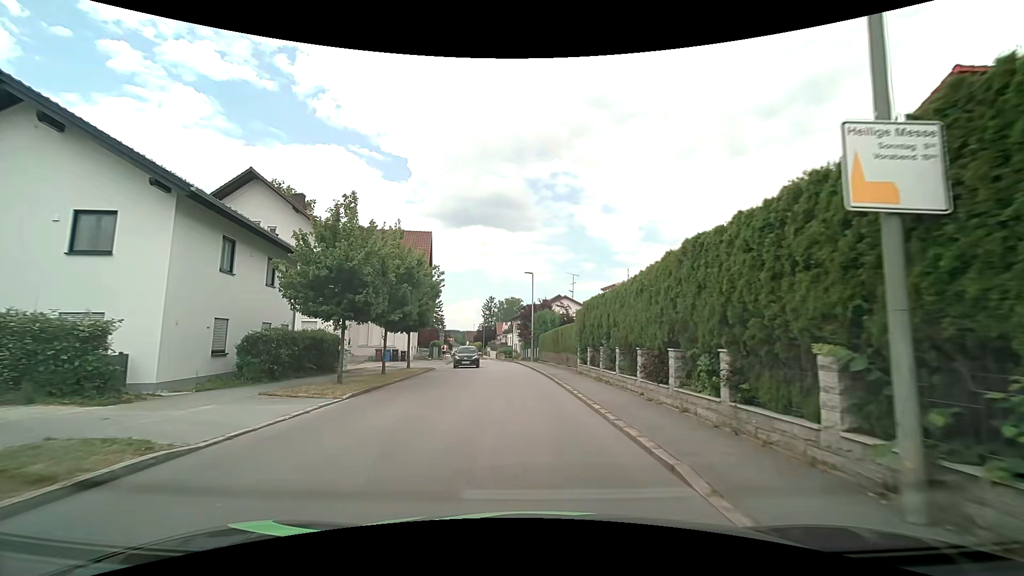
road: secondary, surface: asphalt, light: Day
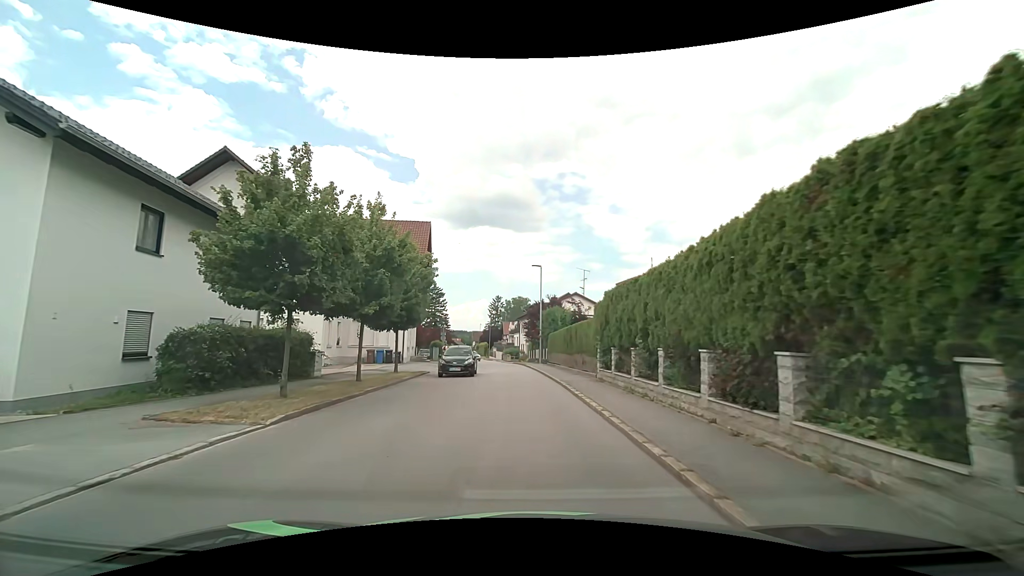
(0.0, +4.2) m; -1°
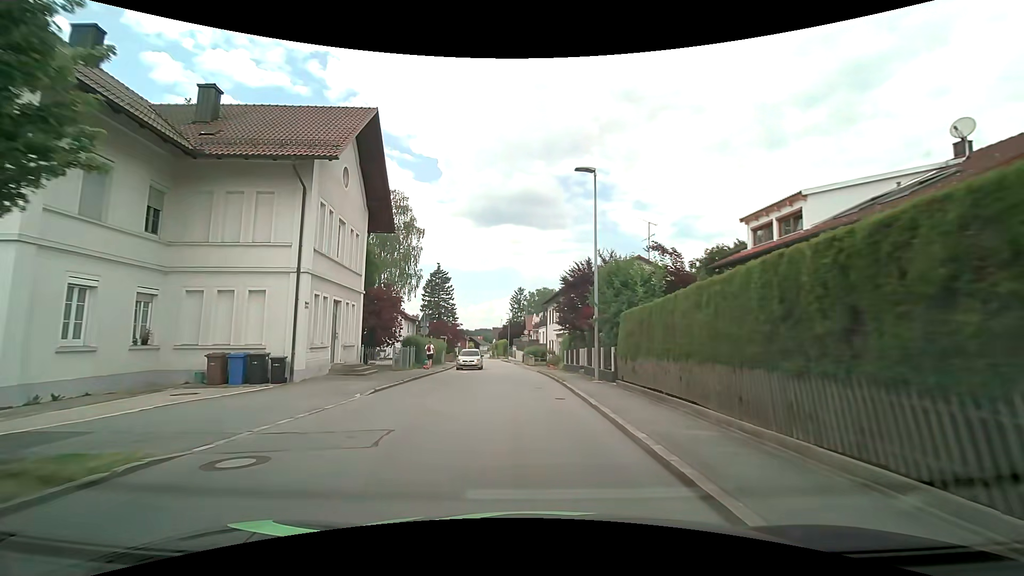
(-0.4, +21.8) m; -1°
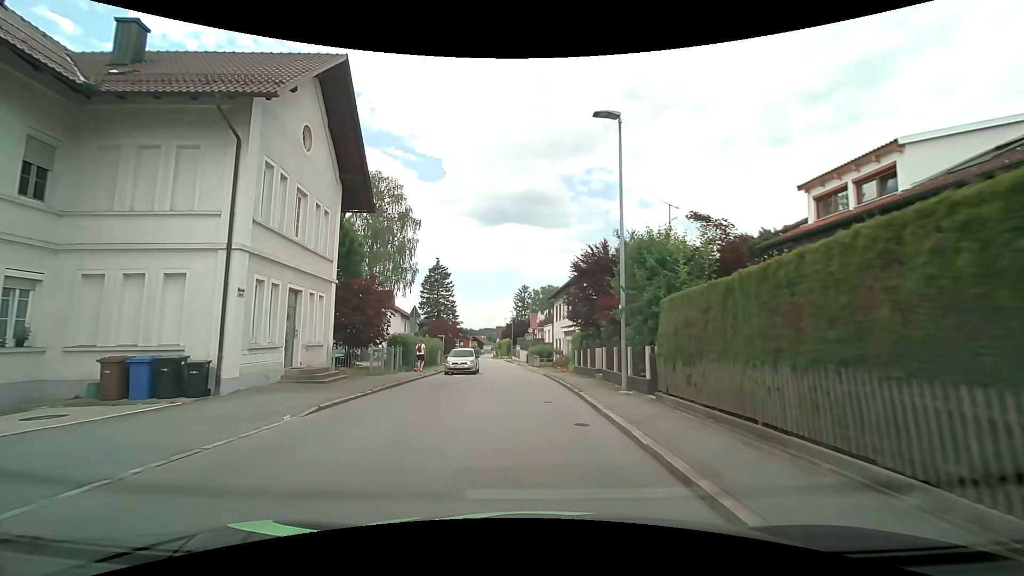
(-0.1, +4.5) m; -2°
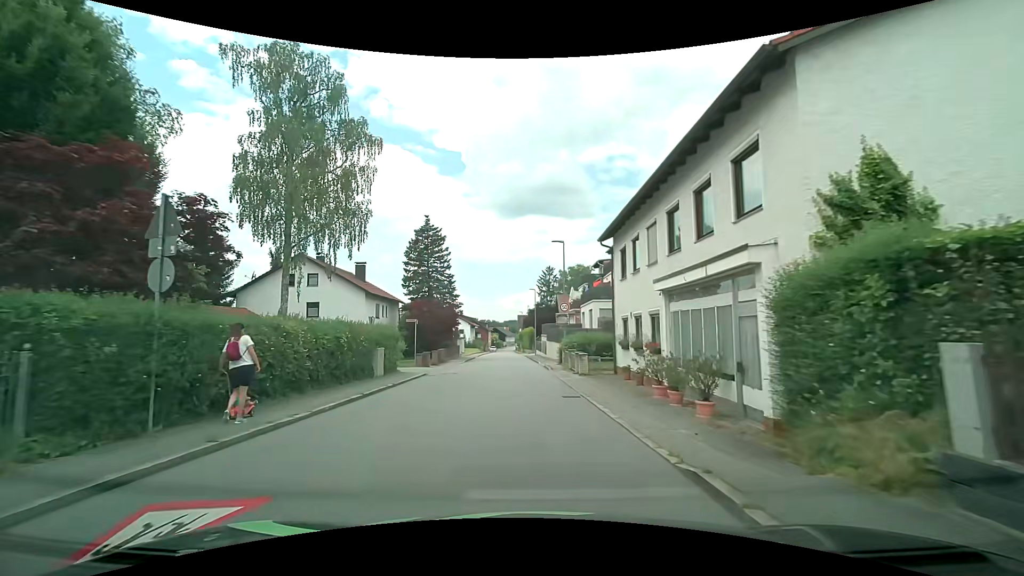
(-0.5, +22.7) m; -2°
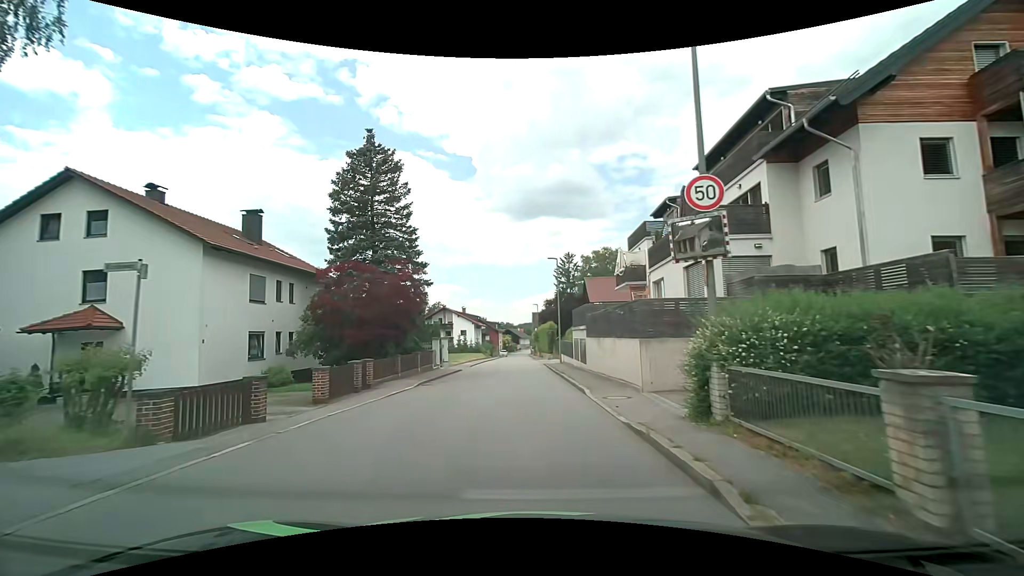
(-0.6, +23.5) m; -2°
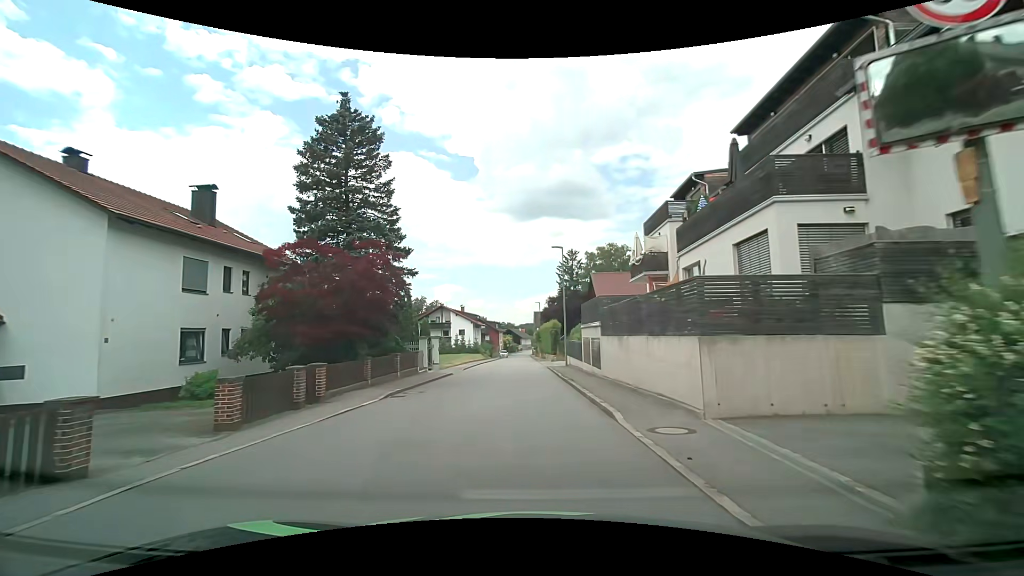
(0.0, +4.8) m; 0°
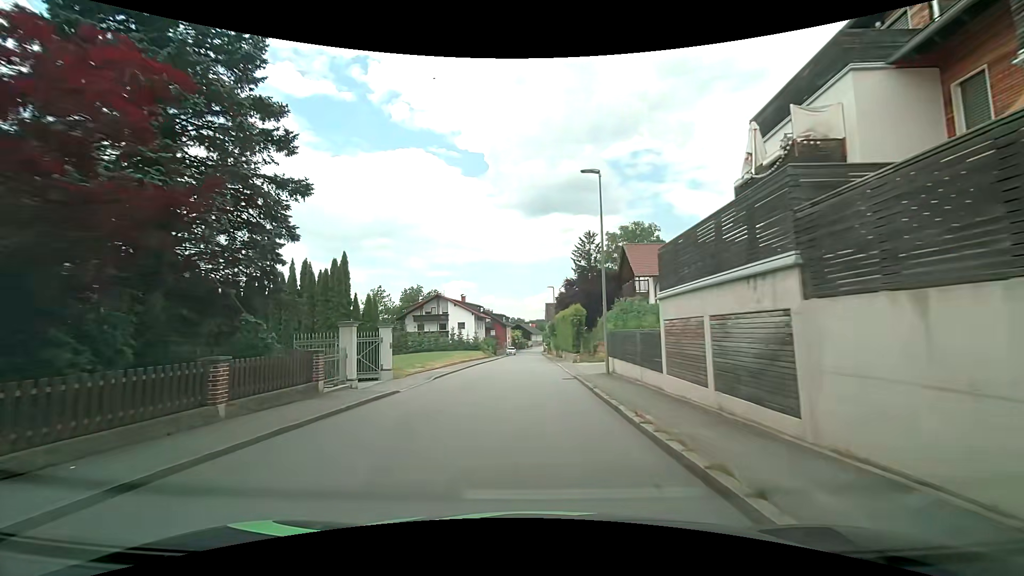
(-0.1, +14.7) m; -1°
